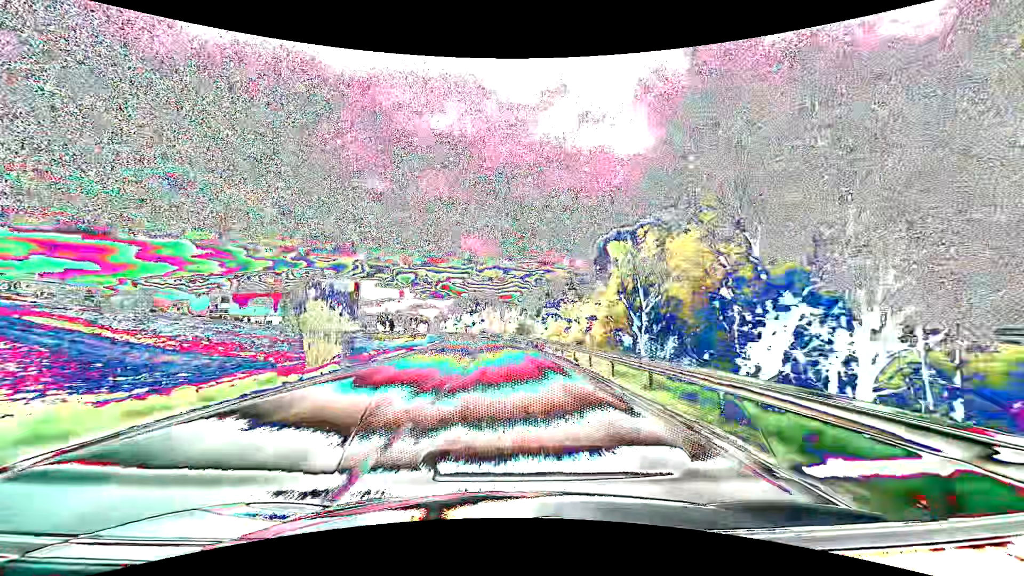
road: primary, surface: asphalt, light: Day
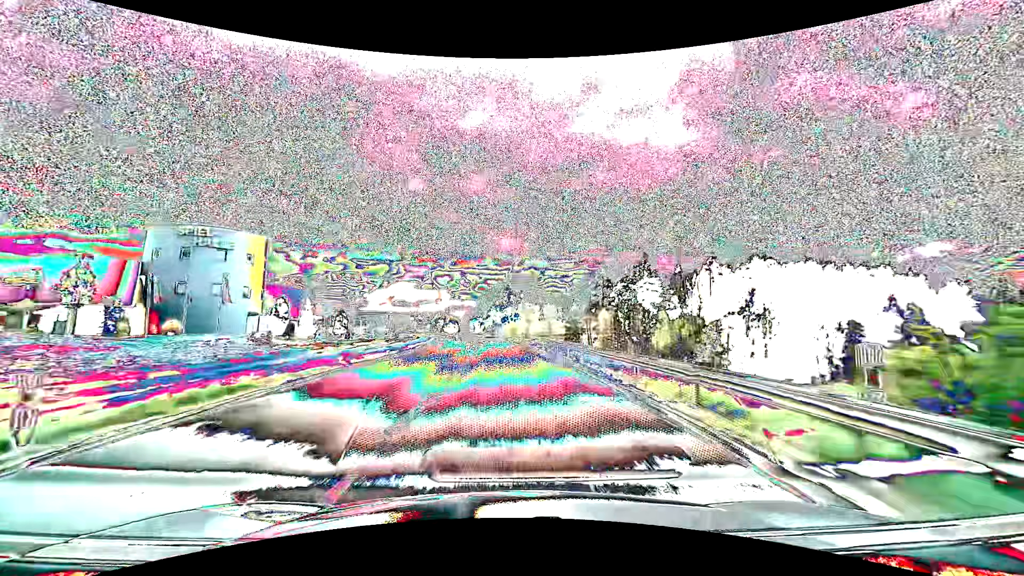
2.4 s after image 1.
(-2.6, +63.1) m; -4°
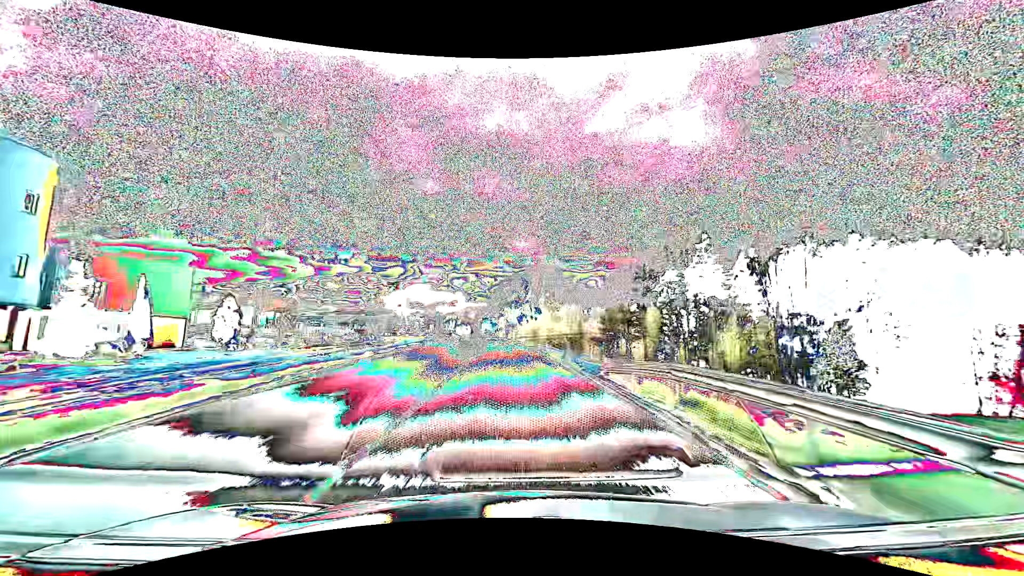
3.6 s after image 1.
(-0.5, +31.6) m; -2°
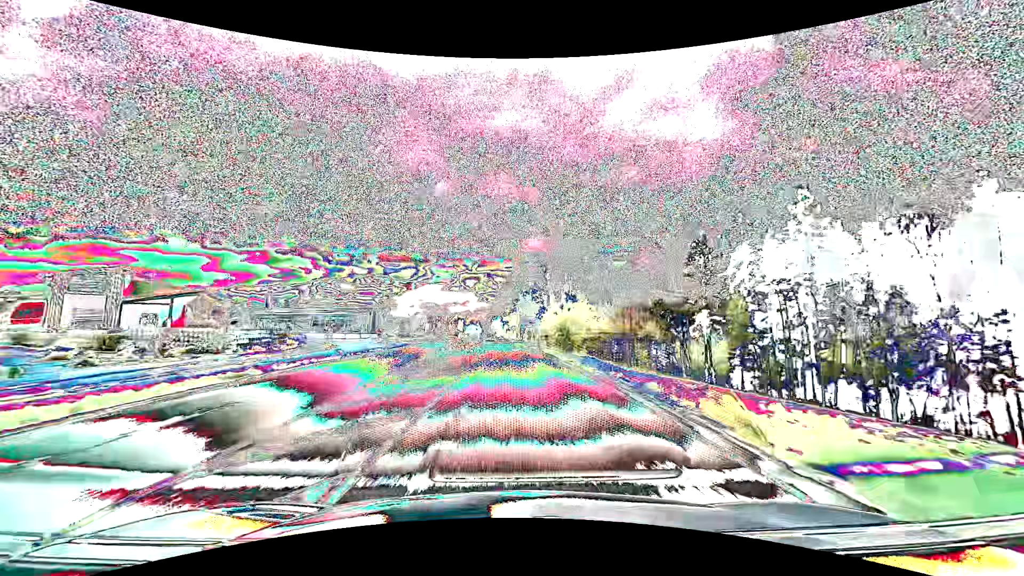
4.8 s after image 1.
(-0.4, +31.6) m; -1°
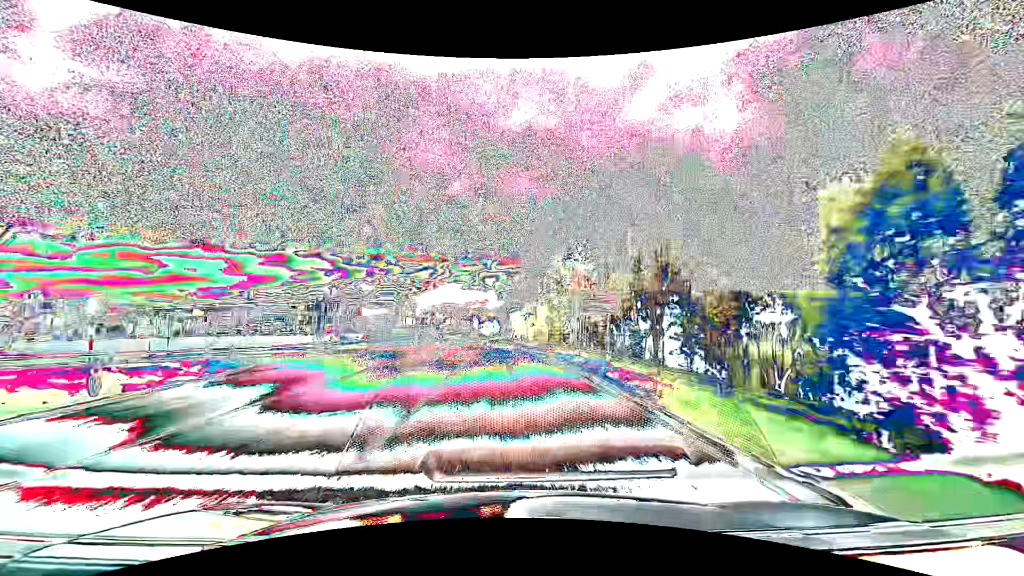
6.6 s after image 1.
(-0.9, +47.5) m; -2°
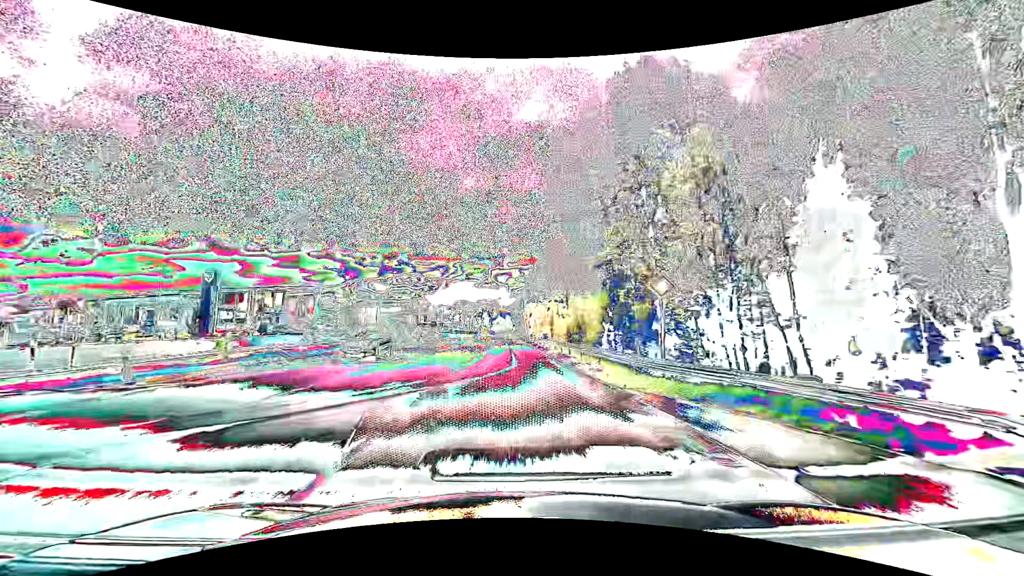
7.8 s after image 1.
(-0.5, +31.7) m; -2°
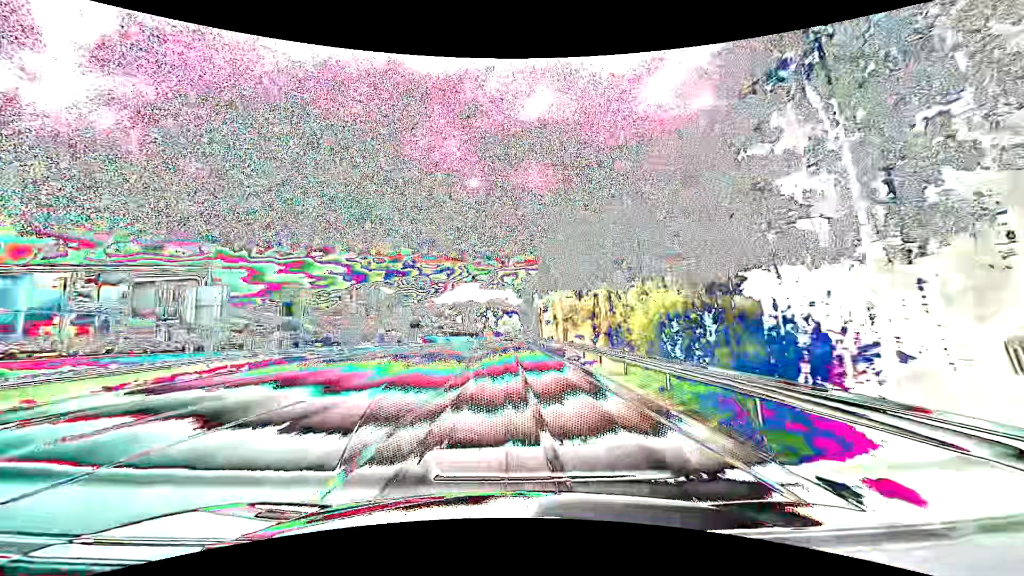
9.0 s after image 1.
(-0.2, +31.8) m; -1°
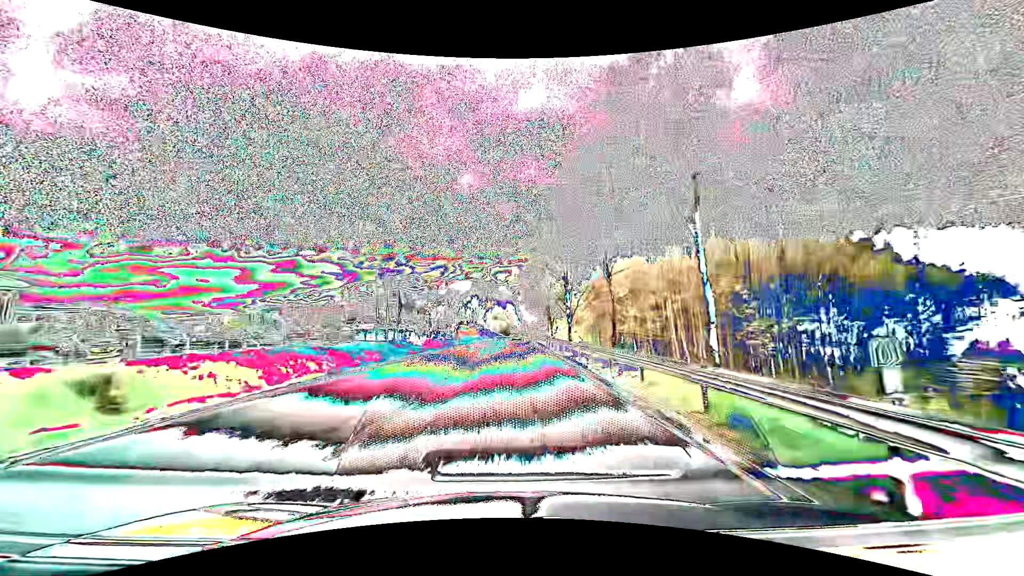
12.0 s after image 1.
(+0.3, +79.3) m; +1°
(0, +10) (0, +20) (0, +30) (+1, +40) (+1, +50) (+1, +60) (+2, +70) (+2, +80) (+2, +90) (+3, +100) m
